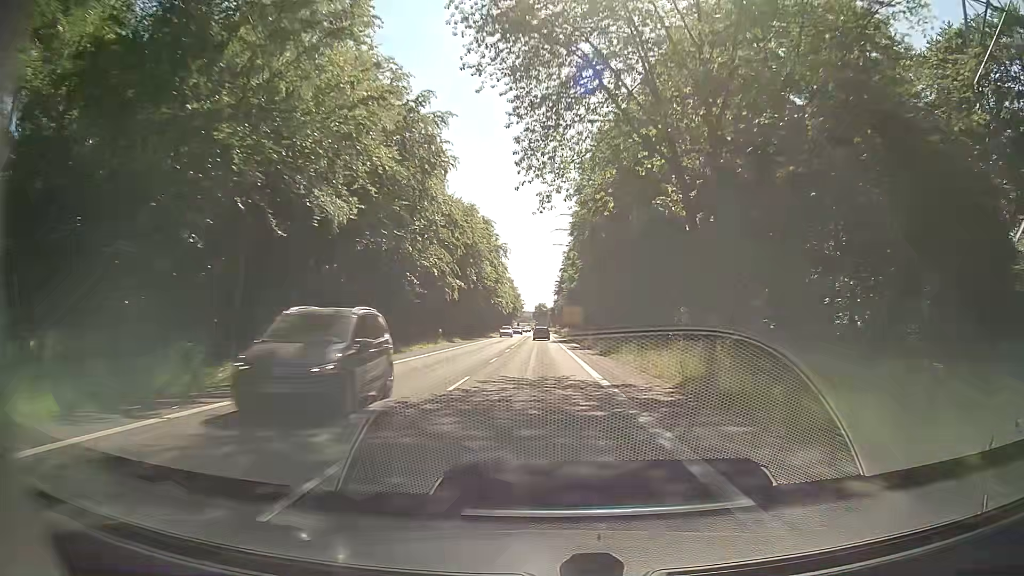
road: secondary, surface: asphalt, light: Day
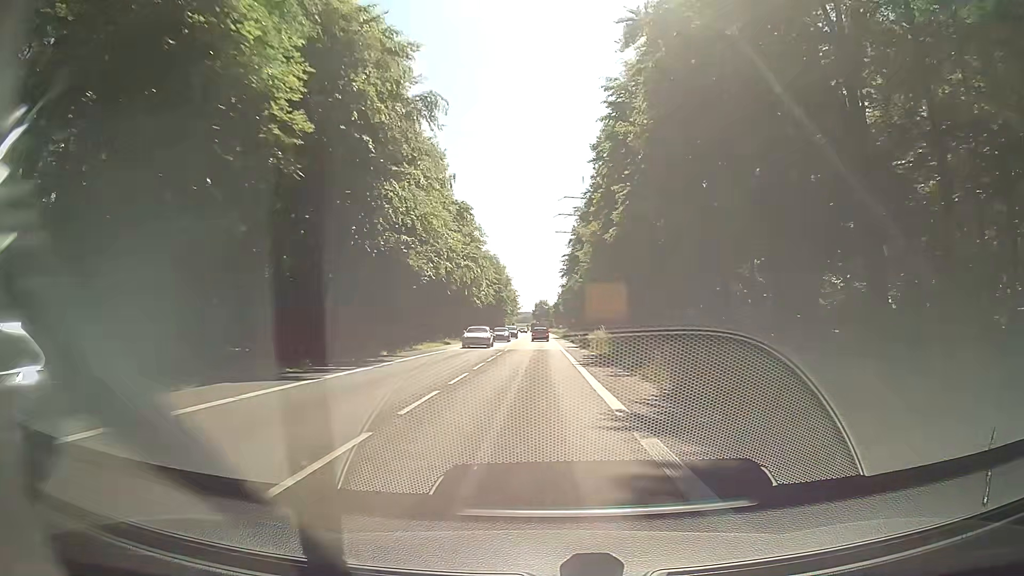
(+0.2, +61.5) m; 0°
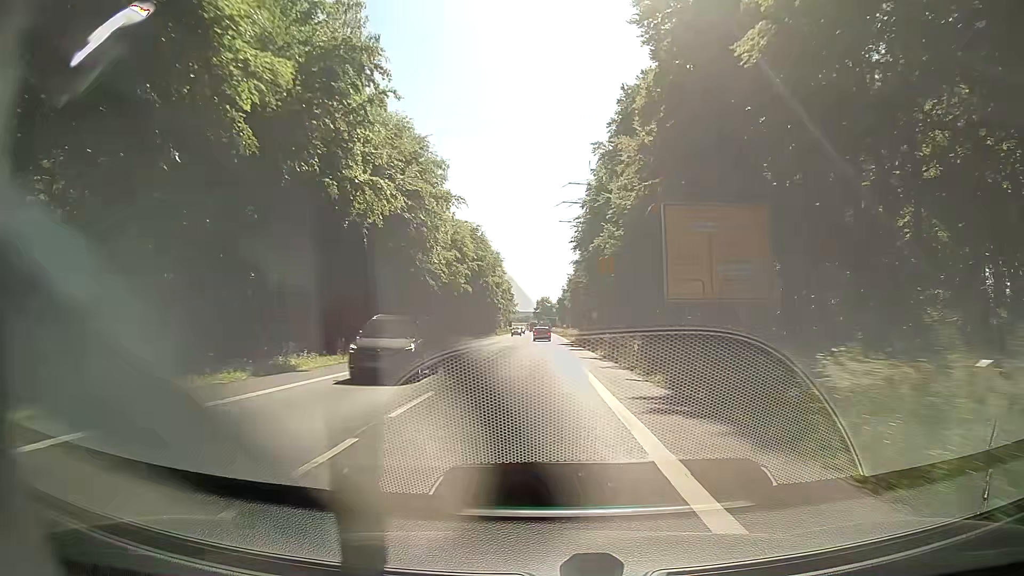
(-0.2, +36.2) m; 0°
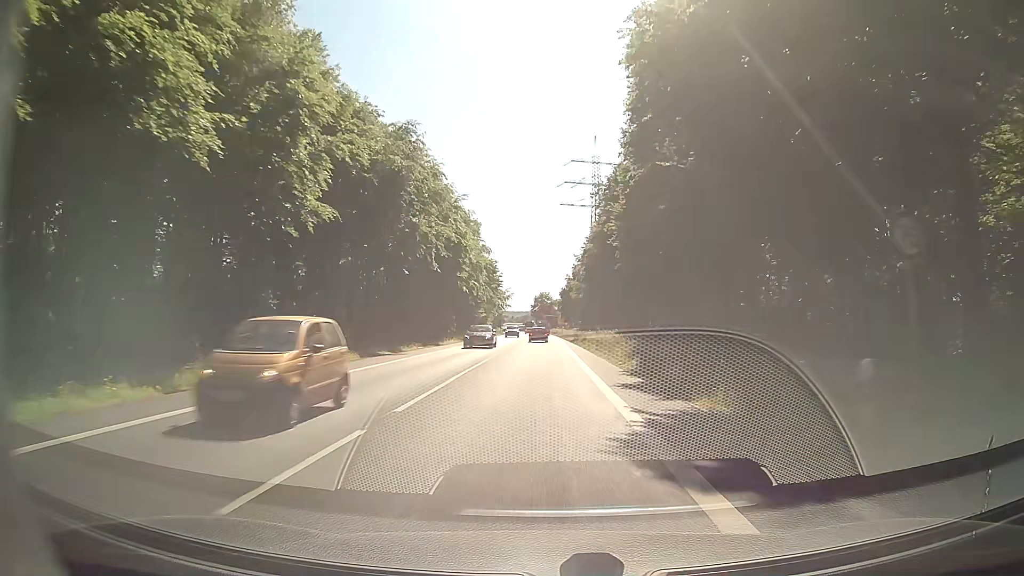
(-0.1, +47.4) m; 0°
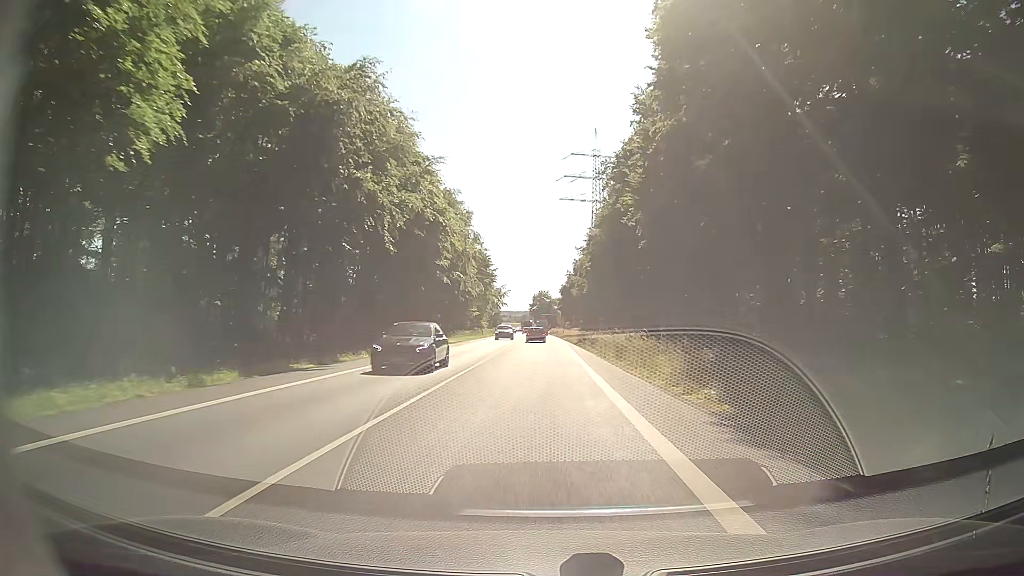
(0.0, +11.7) m; 0°
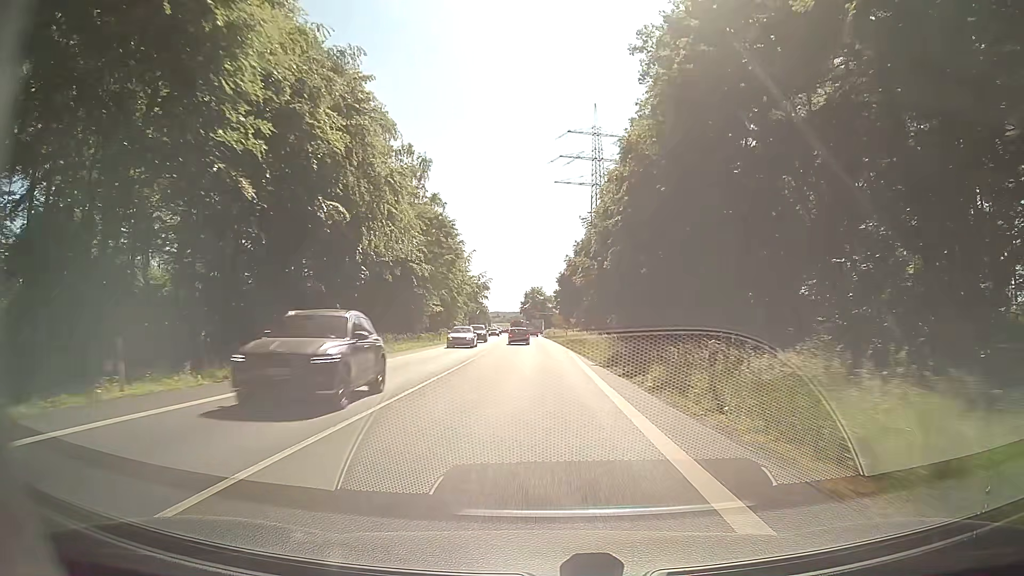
(+0.2, +34.7) m; +1°
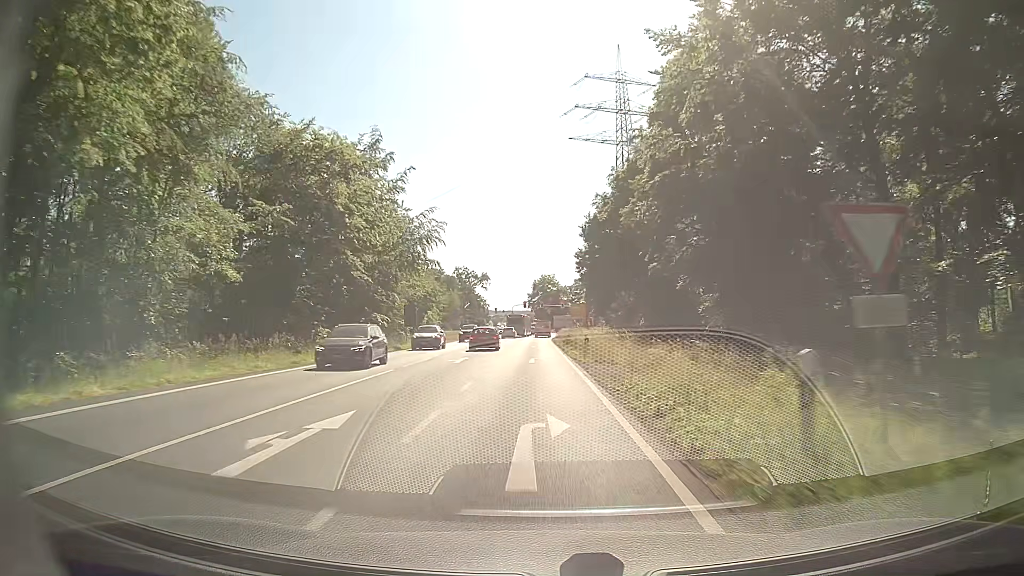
(+0.2, +56.8) m; -1°
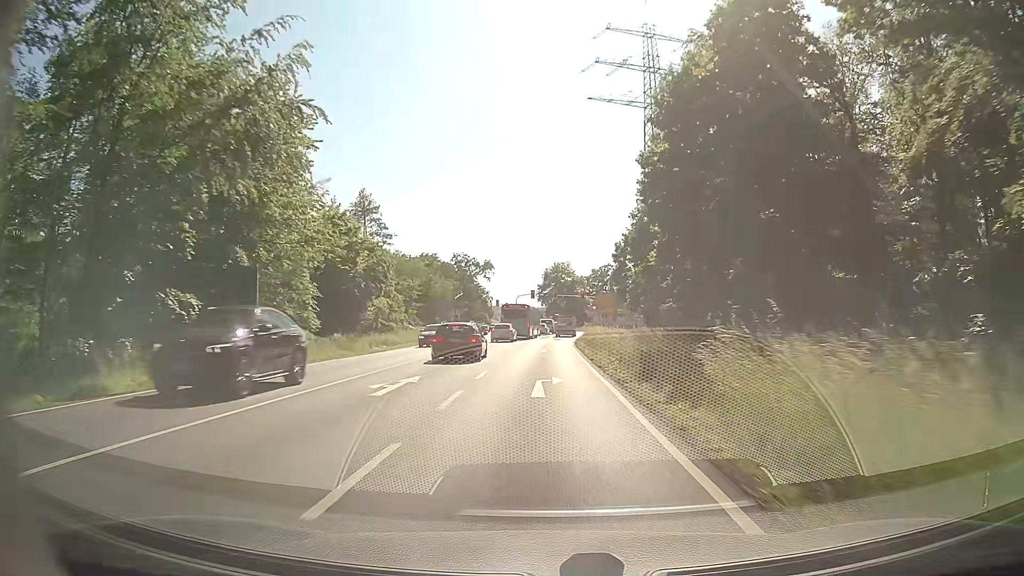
(-0.6, +33.2) m; -2°
